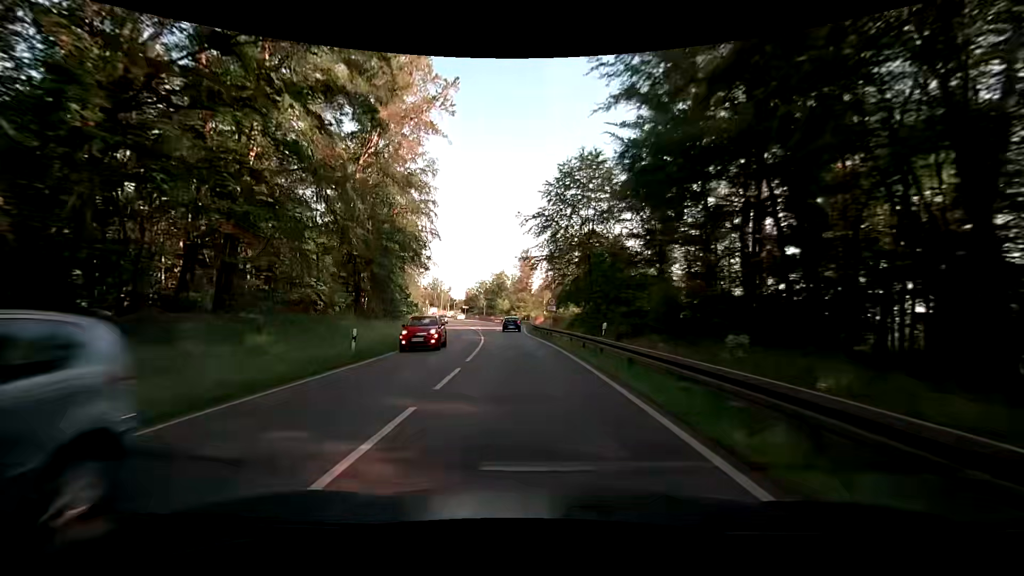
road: primary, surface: asphalt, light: Day
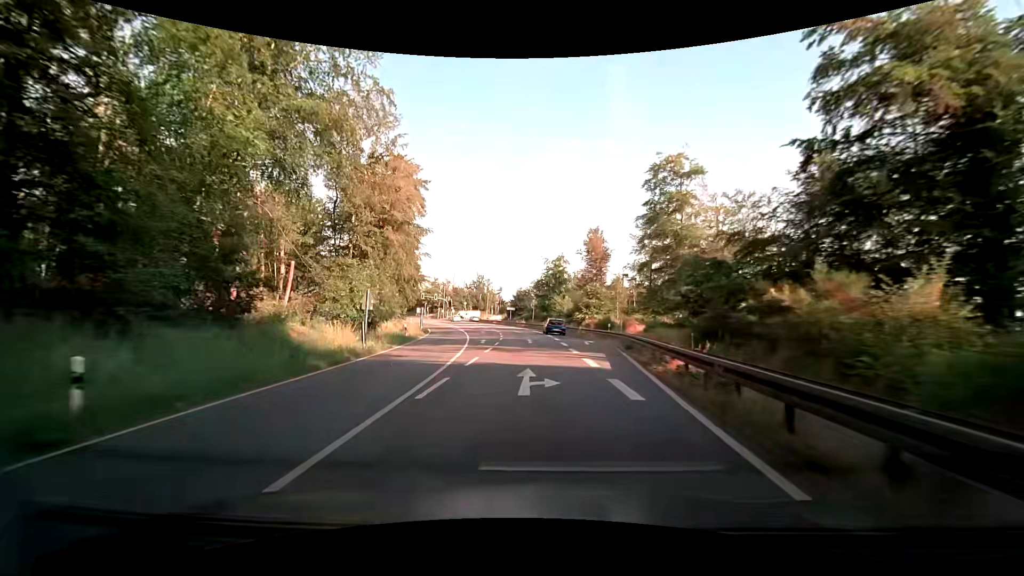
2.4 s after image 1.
(-2.8, +42.4) m; -7°
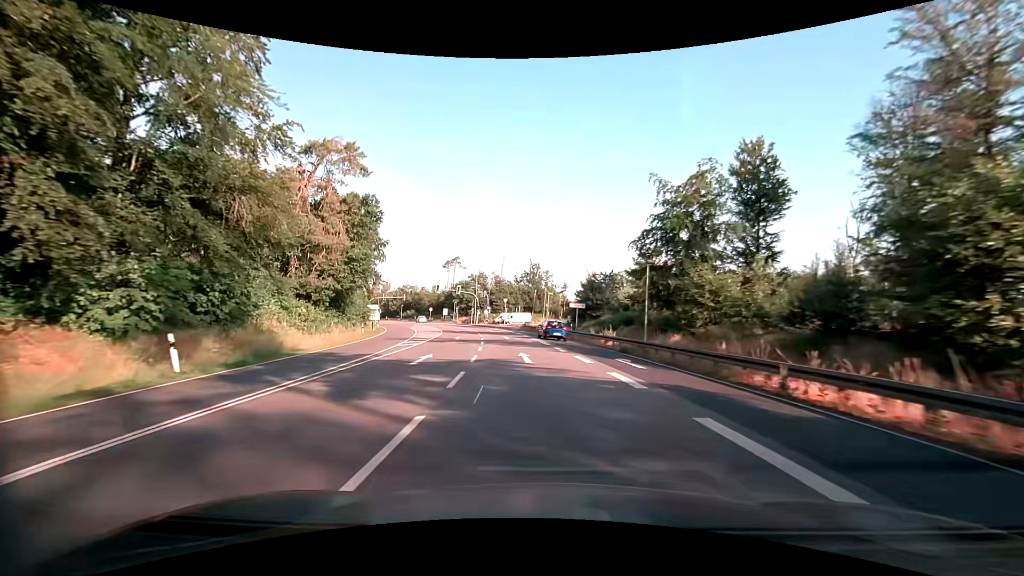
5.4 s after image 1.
(-2.9, +53.1) m; -7°
(0, +10) (-1, +20) (-2, +30) (-3, +40) (-5, +50) (-7, +59) (-9, +69) (-12, +79) (-15, +88) (-19, +98) m
